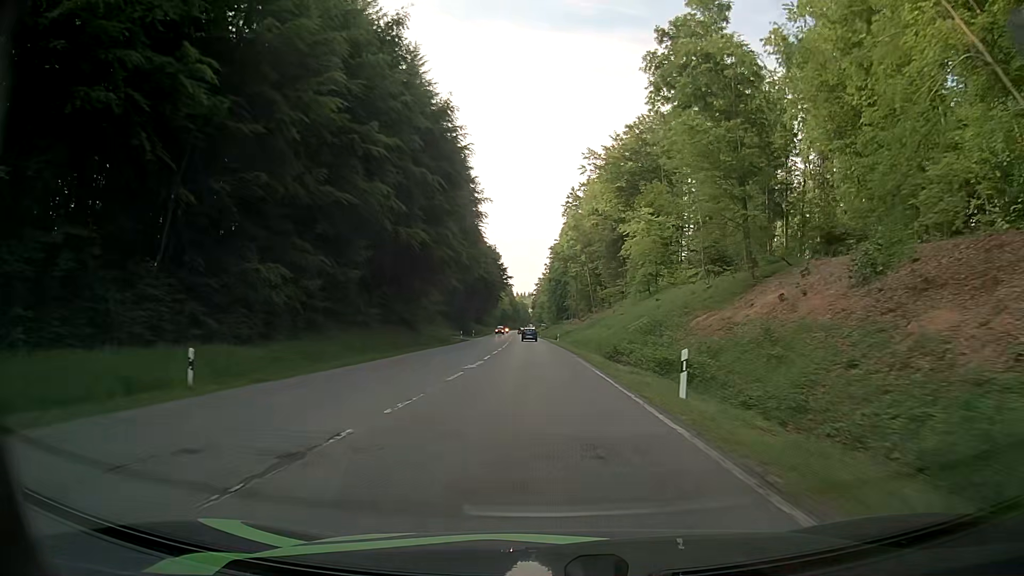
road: secondary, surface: asphalt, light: Day
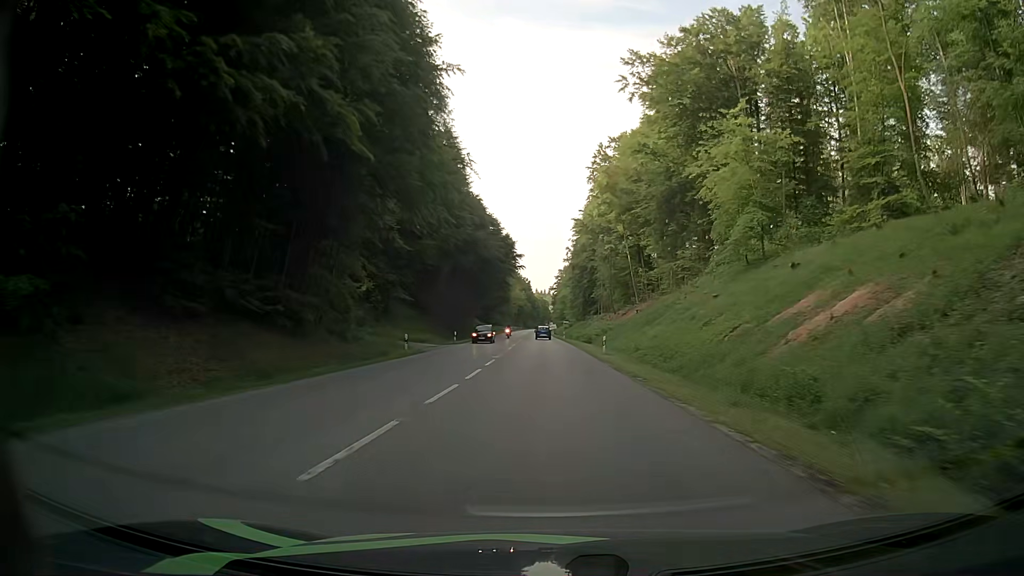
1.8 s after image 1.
(-0.3, +36.1) m; -1°
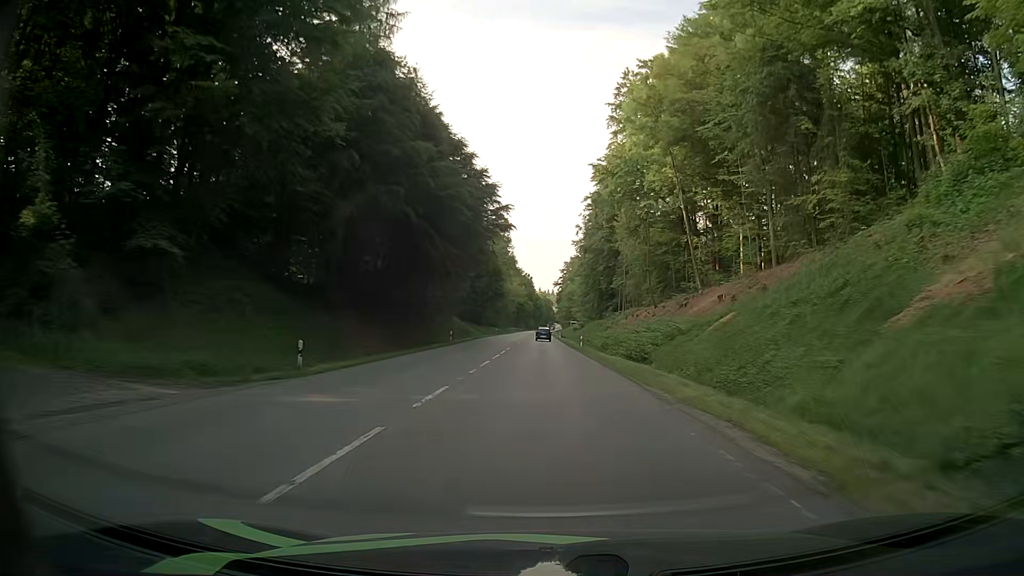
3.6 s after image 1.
(-0.4, +36.7) m; -1°
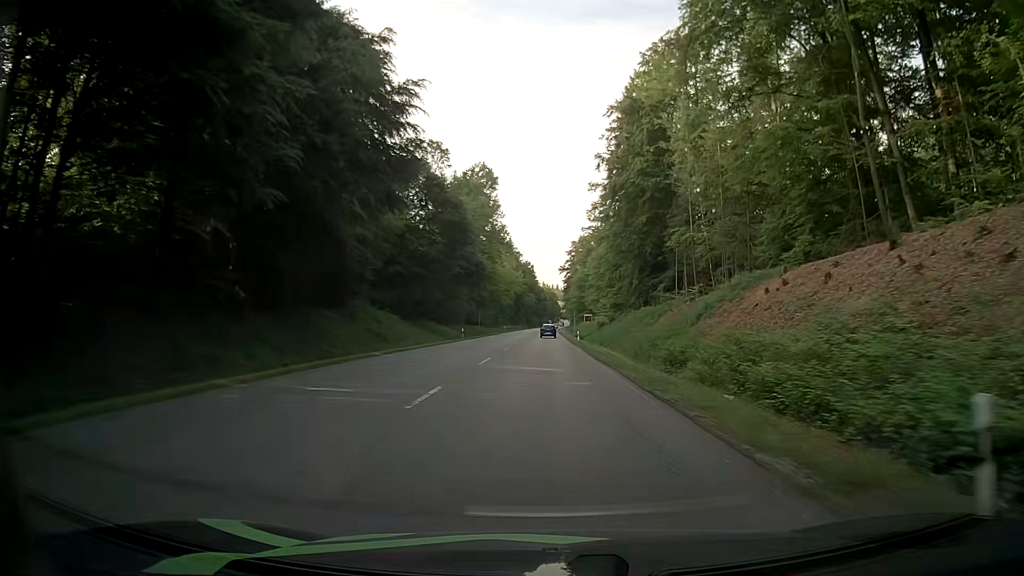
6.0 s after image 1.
(-0.3, +49.6) m; 0°
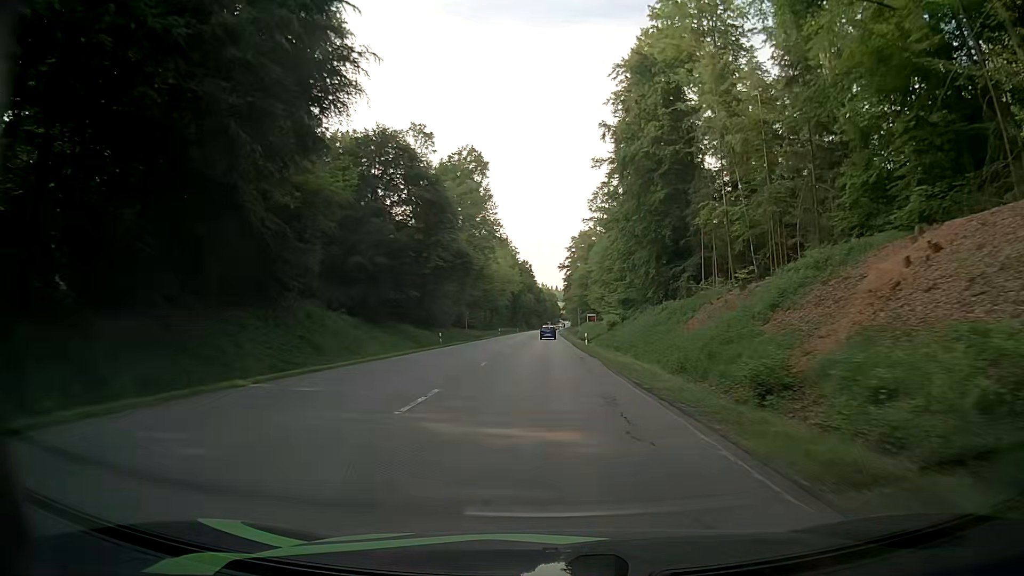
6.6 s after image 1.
(0.0, +12.5) m; 0°
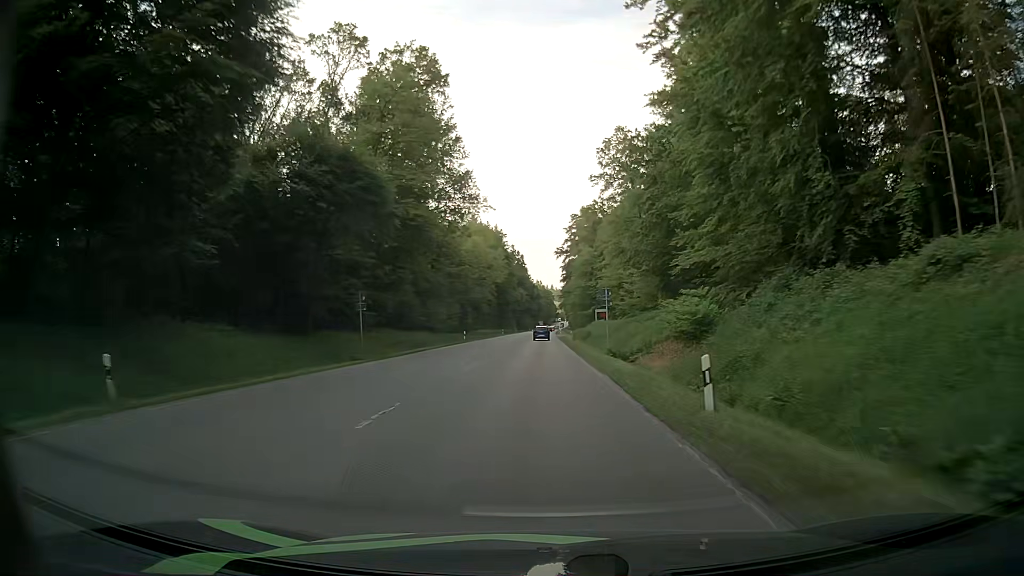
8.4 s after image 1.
(+0.1, +37.8) m; +1°
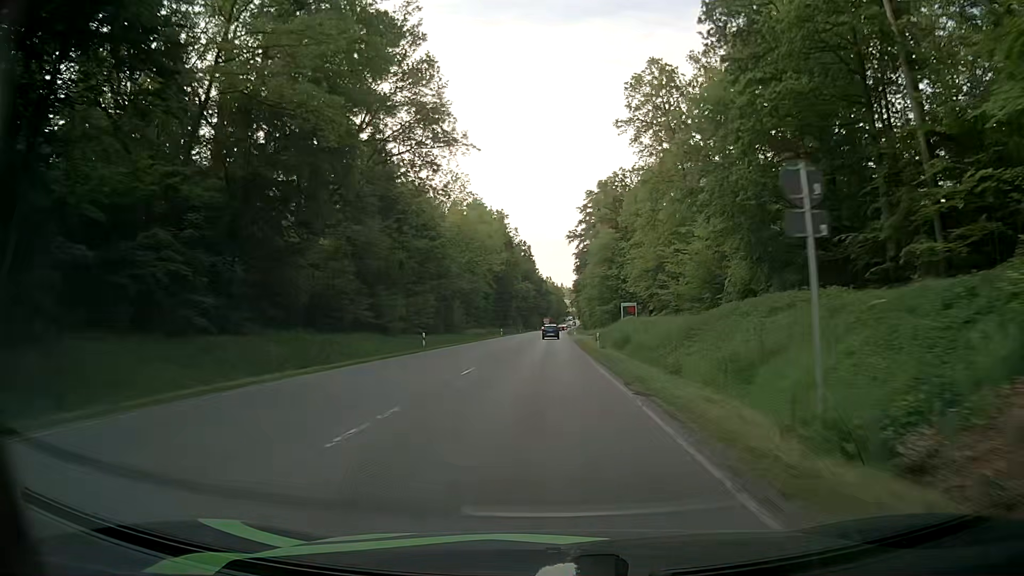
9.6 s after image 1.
(-0.1, +25.2) m; -1°
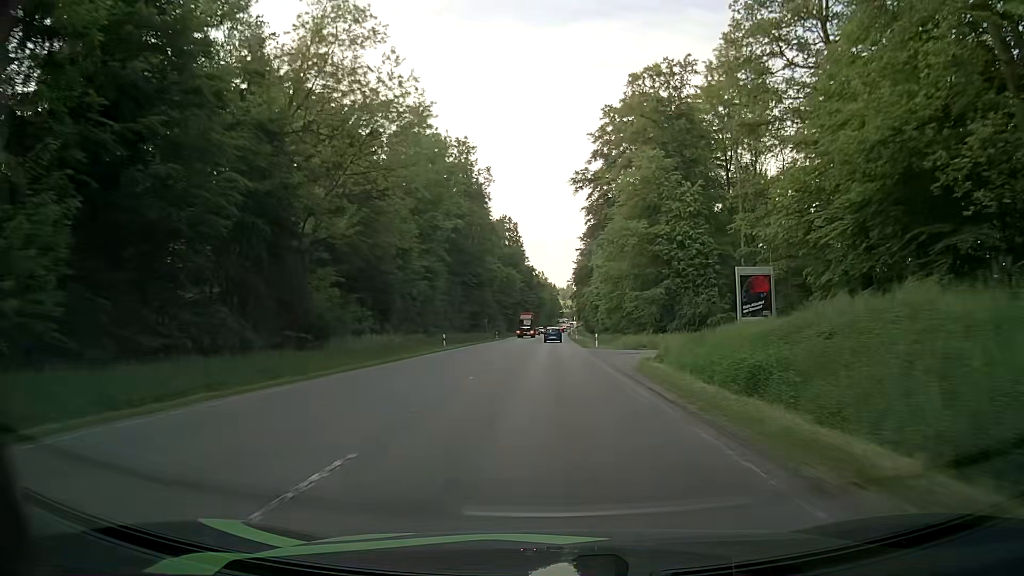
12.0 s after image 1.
(-0.4, +50.0) m; 0°
(0, +10) (0, +20) (0, +30) (0, +40) (0, +50) (0, +60) (0, +70) (0, +80) (+1, +90) (+1, +100) m
